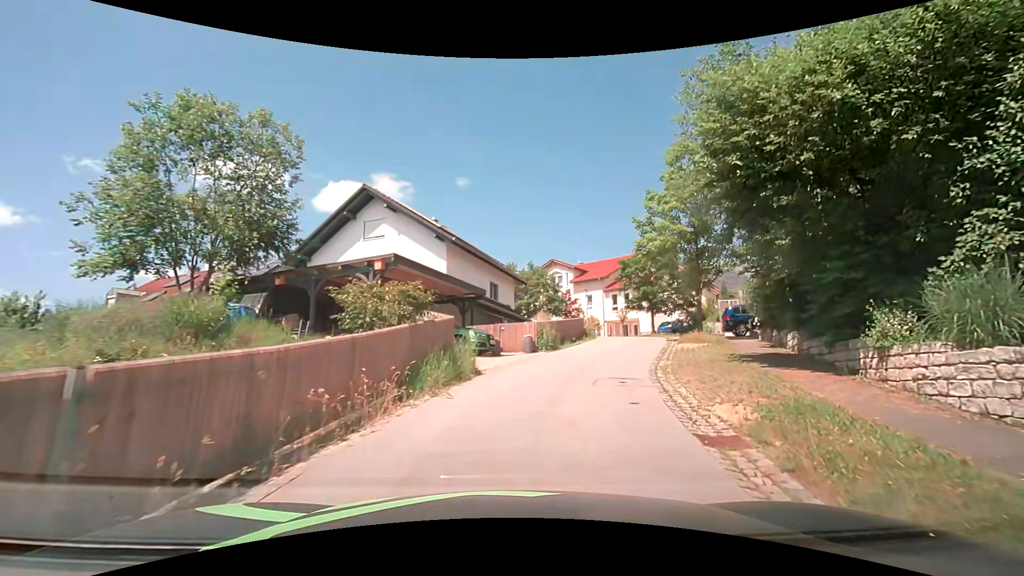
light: Day
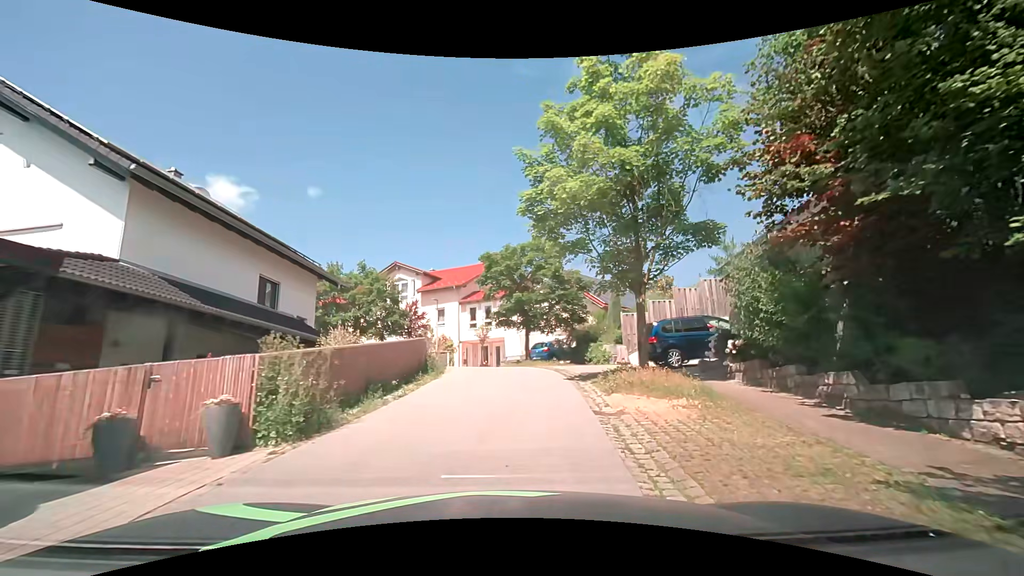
(+1.9, +12.1) m; +16°
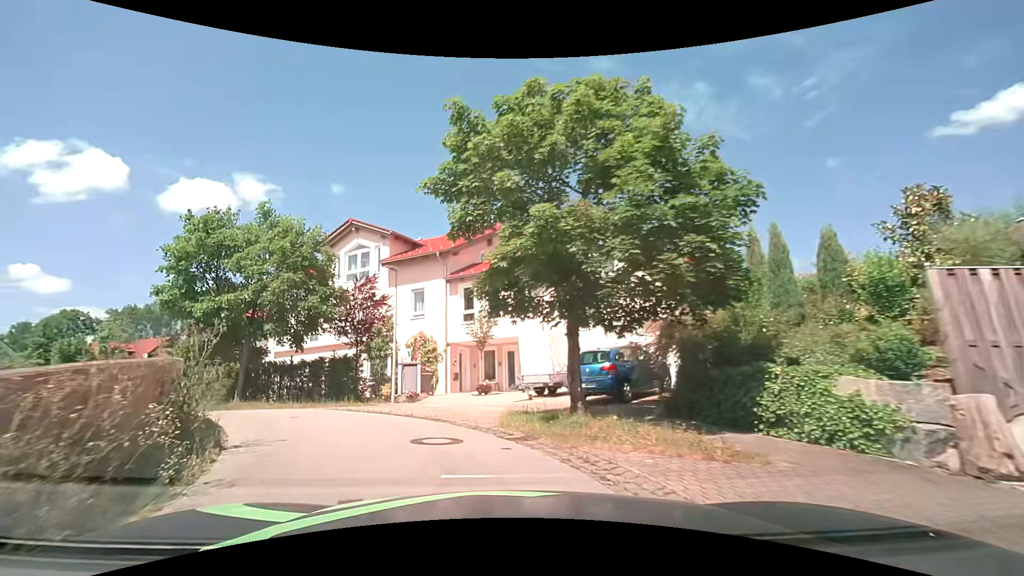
(+0.6, +16.6) m; -1°
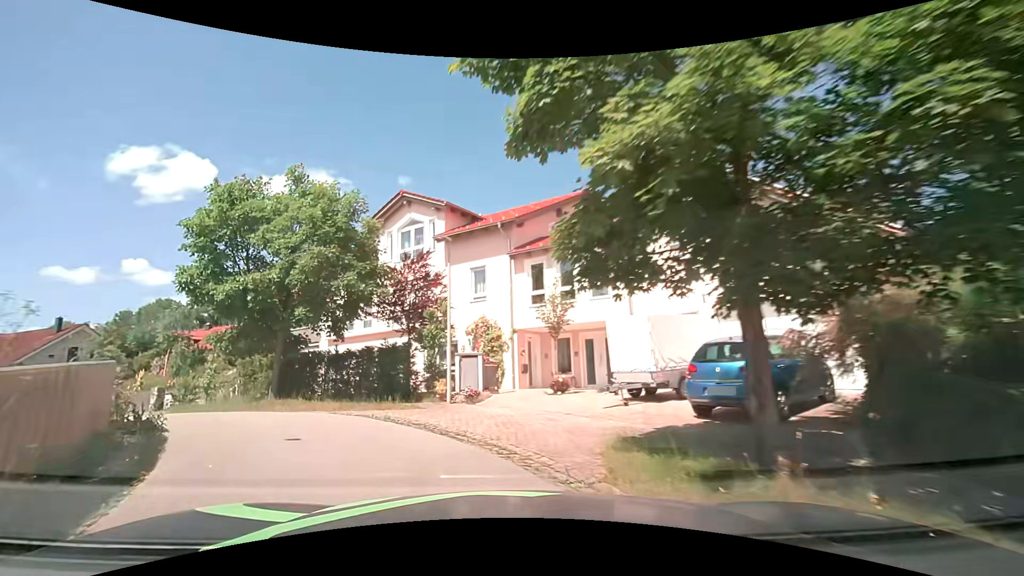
(-0.3, +4.0) m; -7°
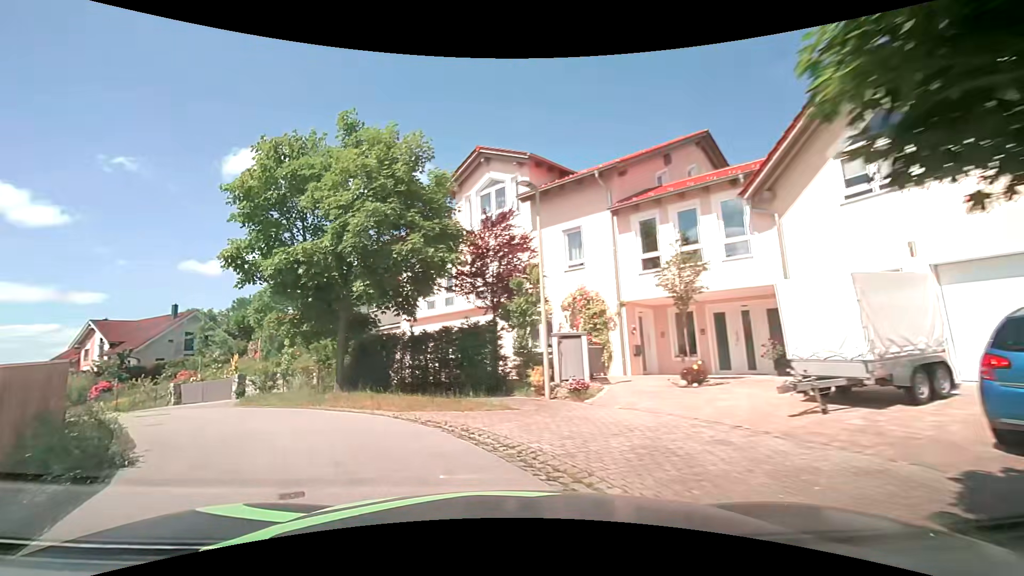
(-0.4, +3.7) m; -12°
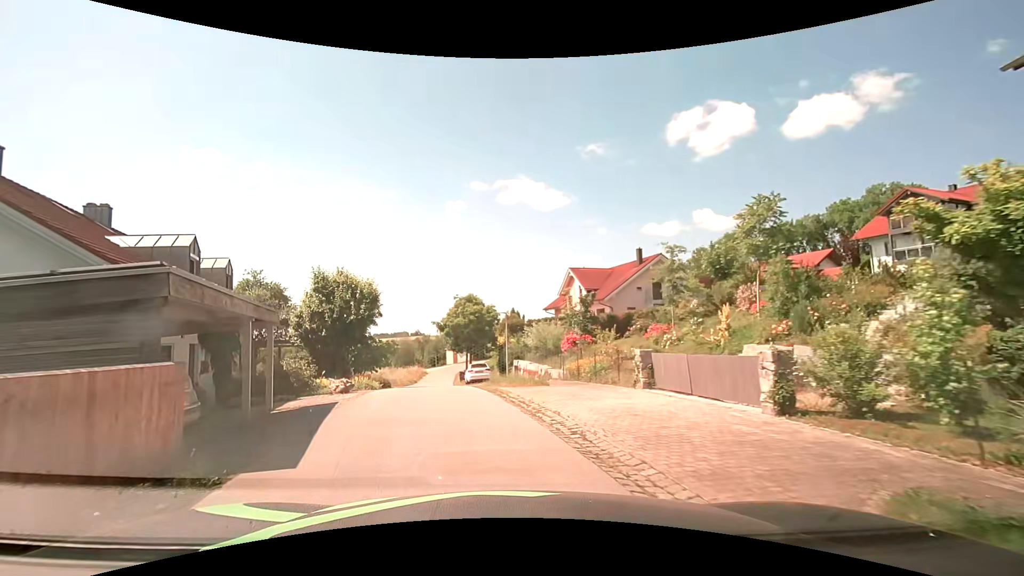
(-6.8, +13.7) m; -50°
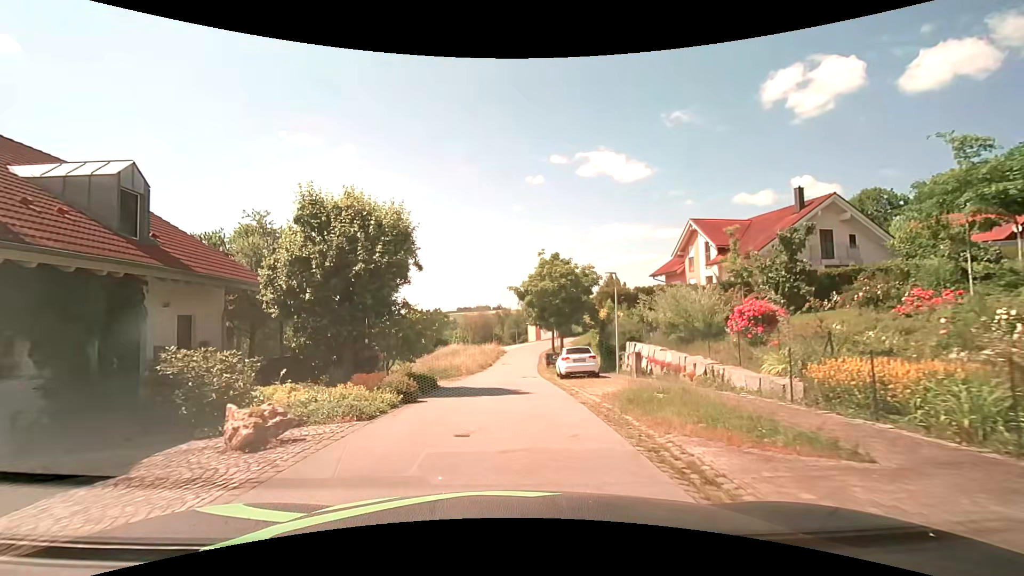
(-1.0, +11.9) m; -9°
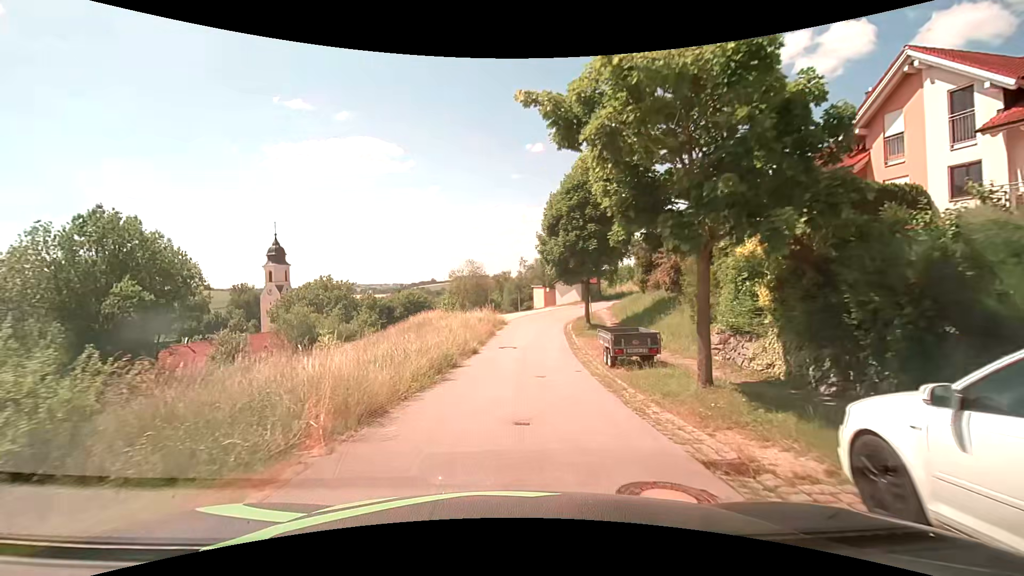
(-0.1, +21.6) m; +1°
